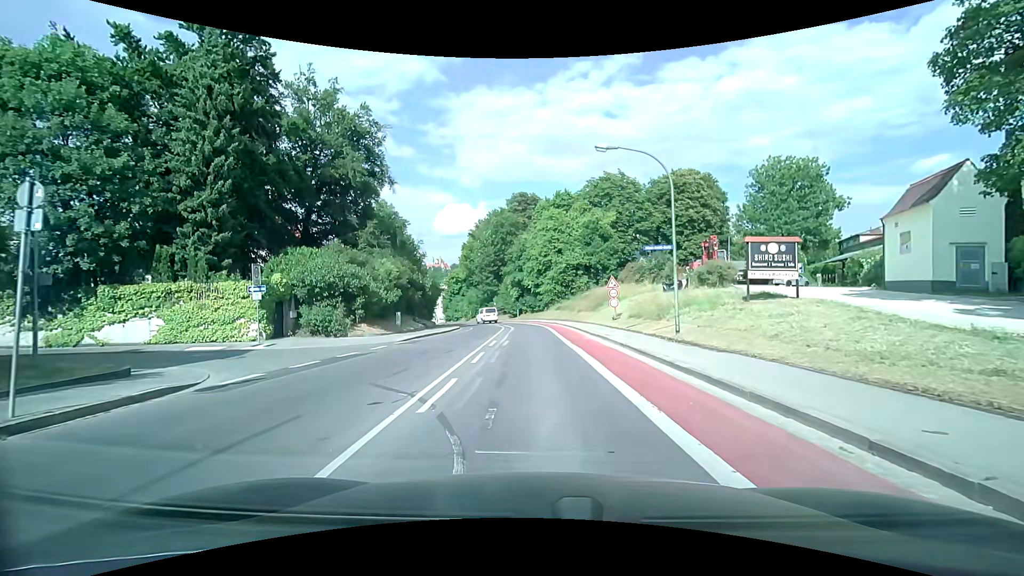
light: Day
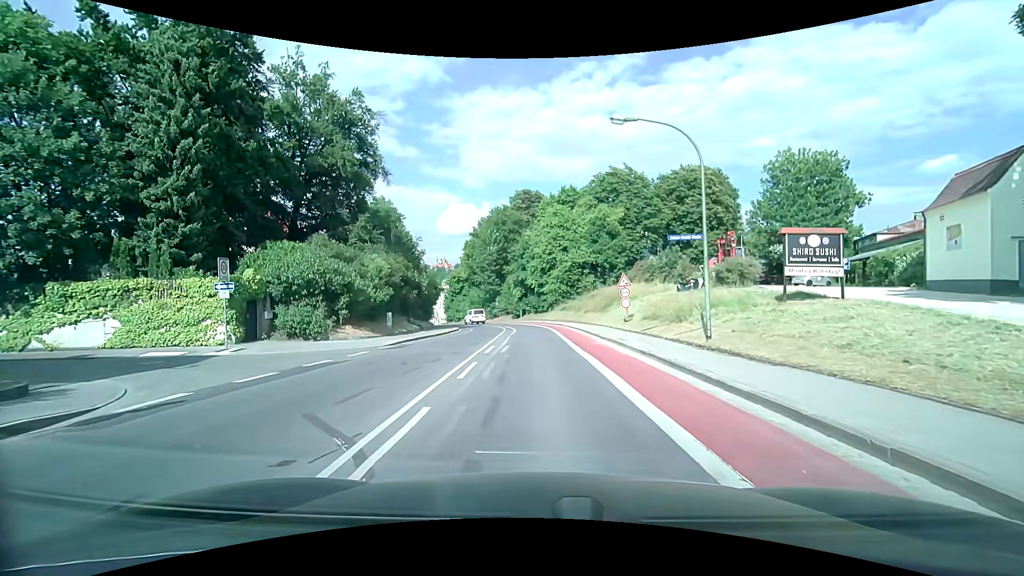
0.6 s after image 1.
(0.0, +2.8) m; 0°
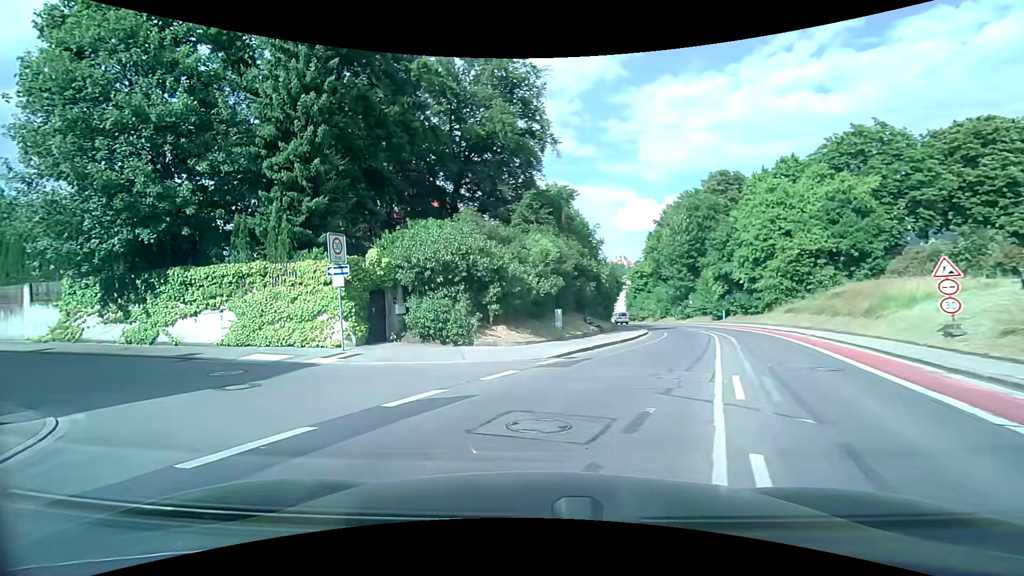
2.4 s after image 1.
(-1.1, +7.7) m; -20°
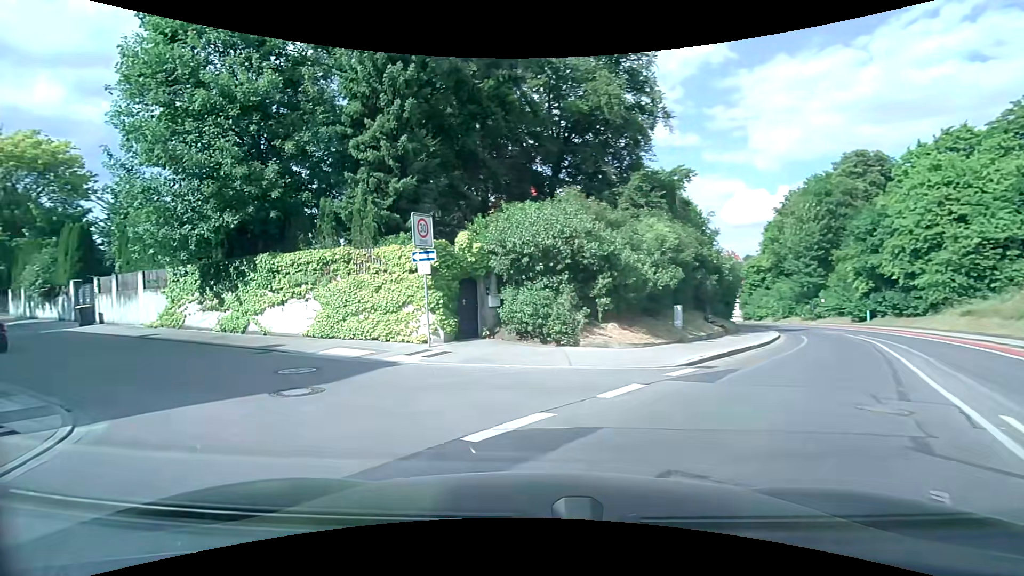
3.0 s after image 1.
(-0.2, +2.6) m; -9°
